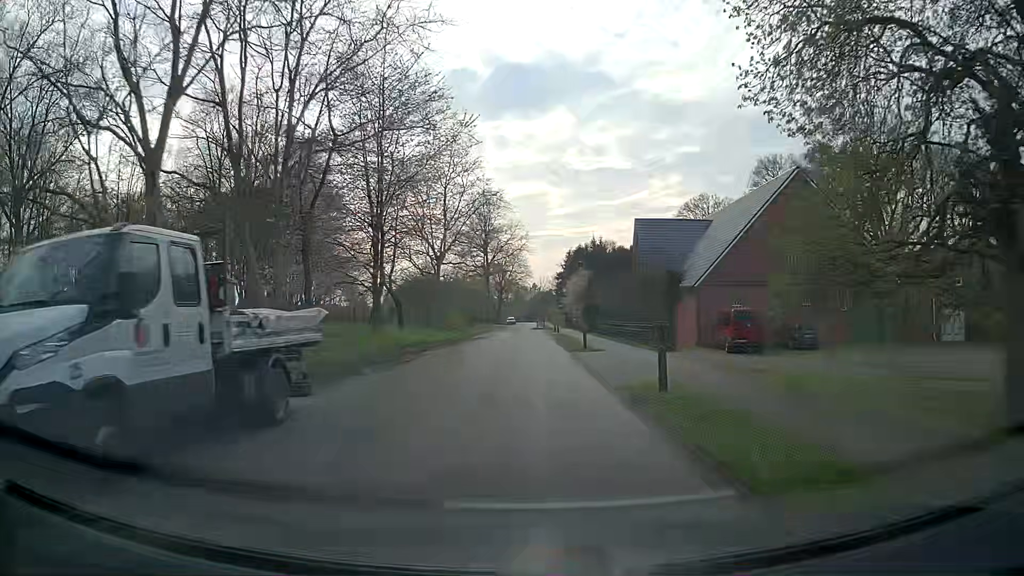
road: residential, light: Day
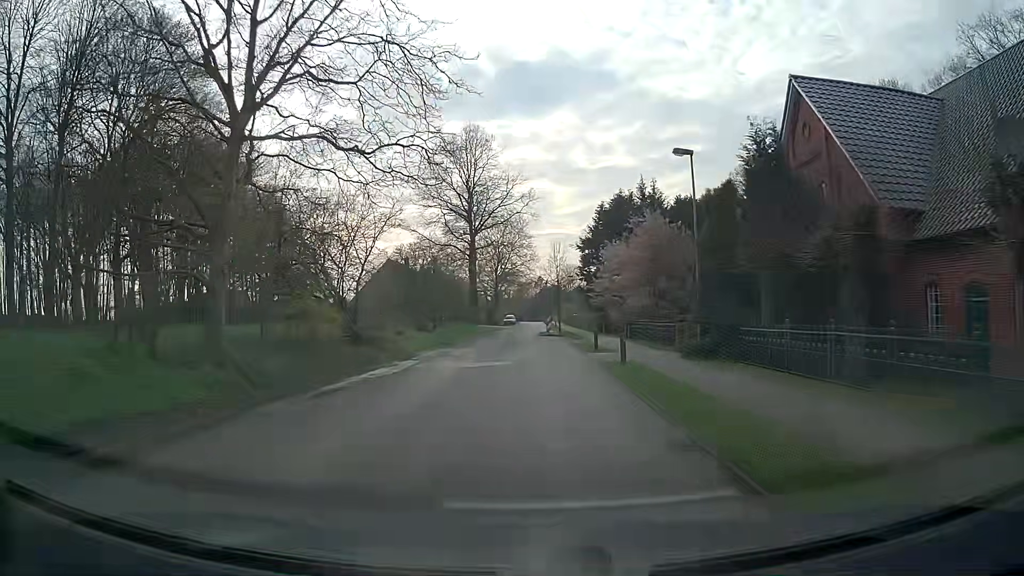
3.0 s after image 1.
(-0.1, +36.8) m; -1°
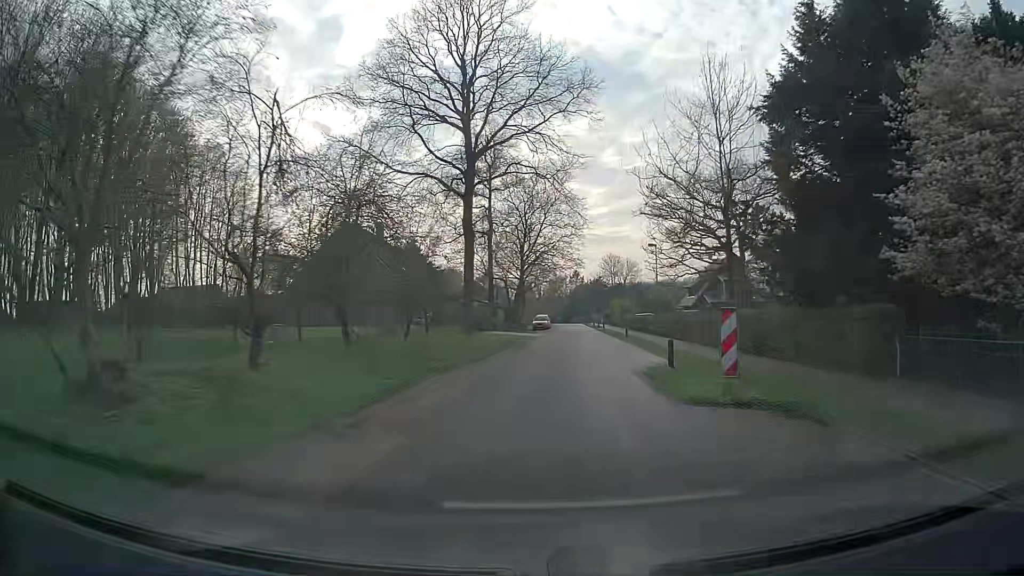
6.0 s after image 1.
(-1.1, +36.5) m; -3°
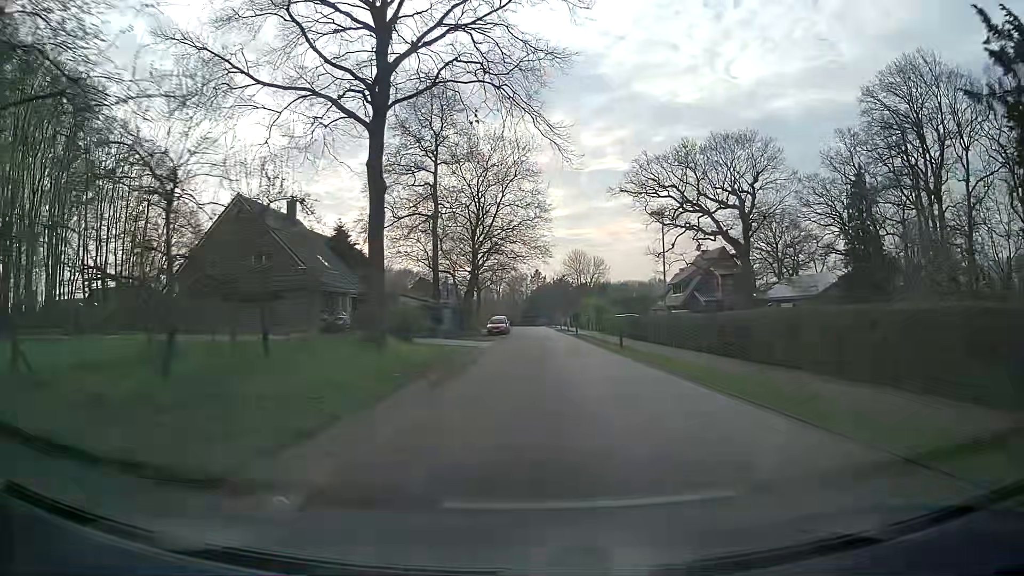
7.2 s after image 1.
(+0.5, +14.4) m; +4°
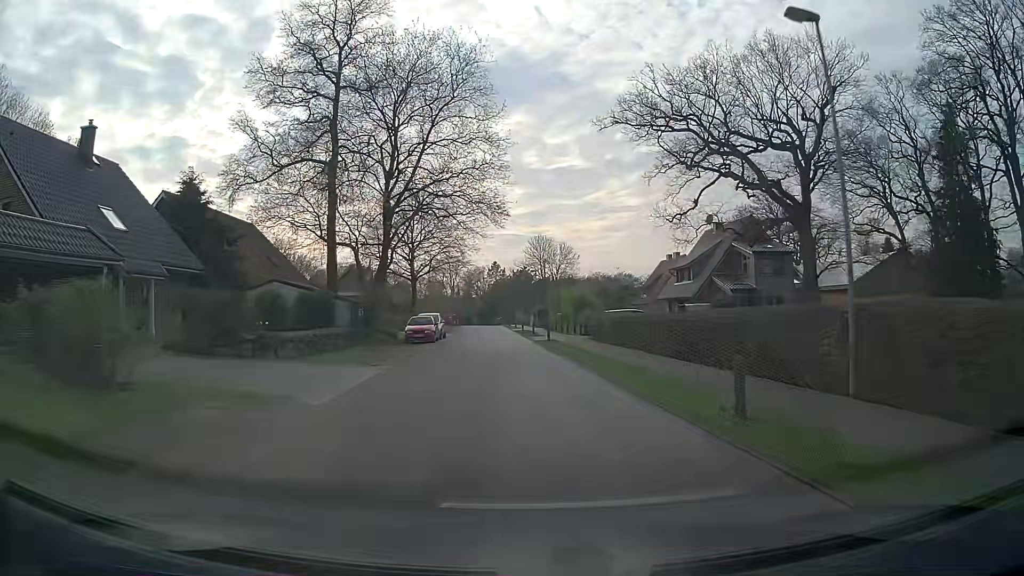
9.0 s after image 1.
(+0.8, +21.5) m; +4°
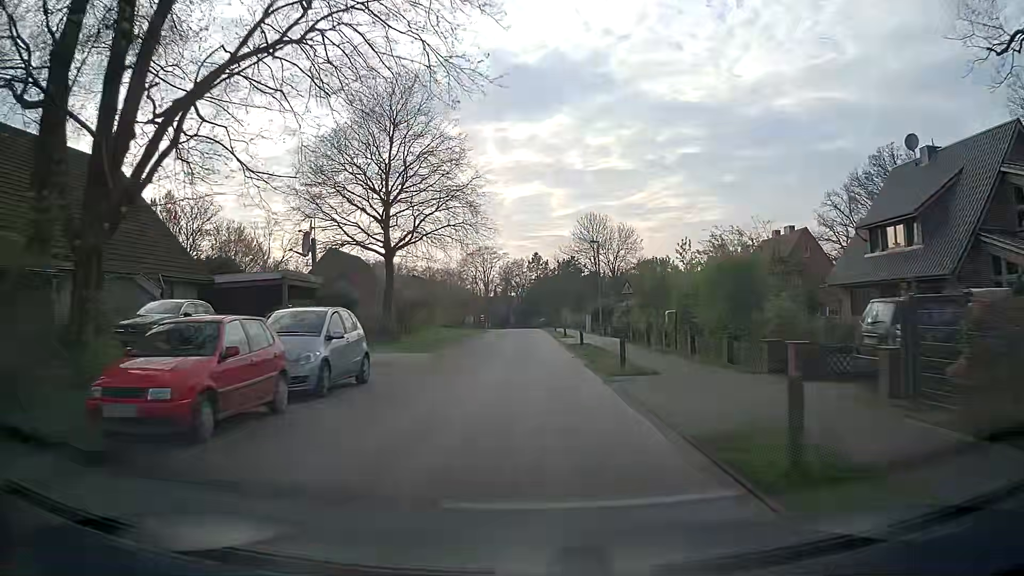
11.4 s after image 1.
(-1.1, +28.6) m; -4°
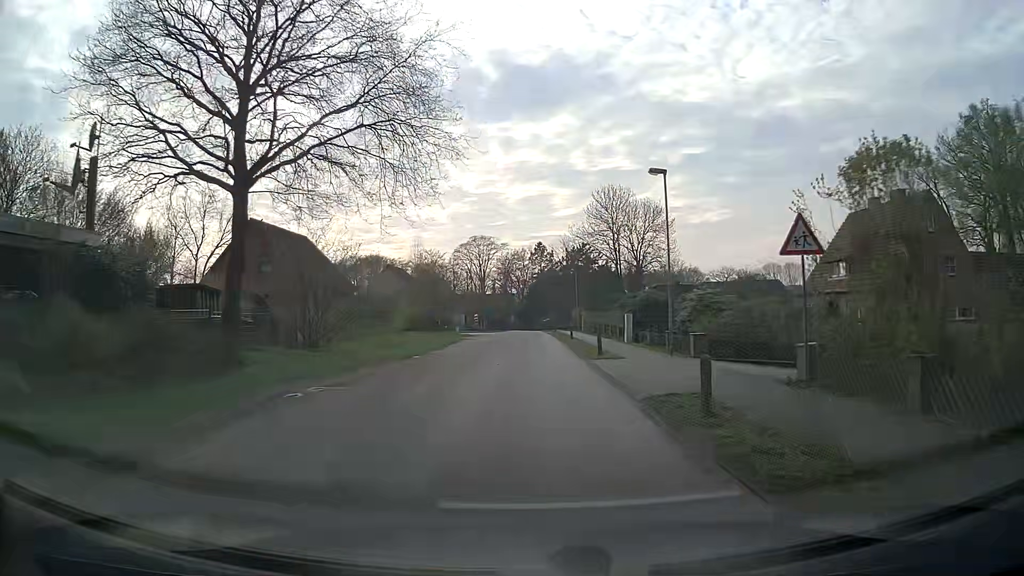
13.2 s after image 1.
(+0.1, +21.1) m; +1°
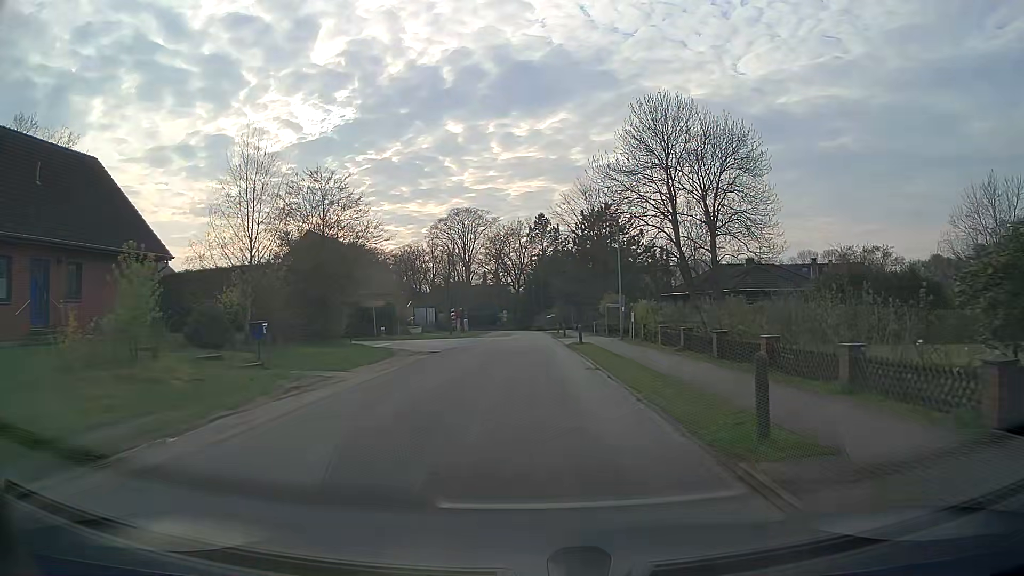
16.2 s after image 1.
(-0.4, +32.3) m; -1°
(0, +10) (0, +20) (0, +30) (-6, +38) (-16, +39) (-26, +39) (-36, +39) (-46, +39) (-56, +39) (-66, +40) m
